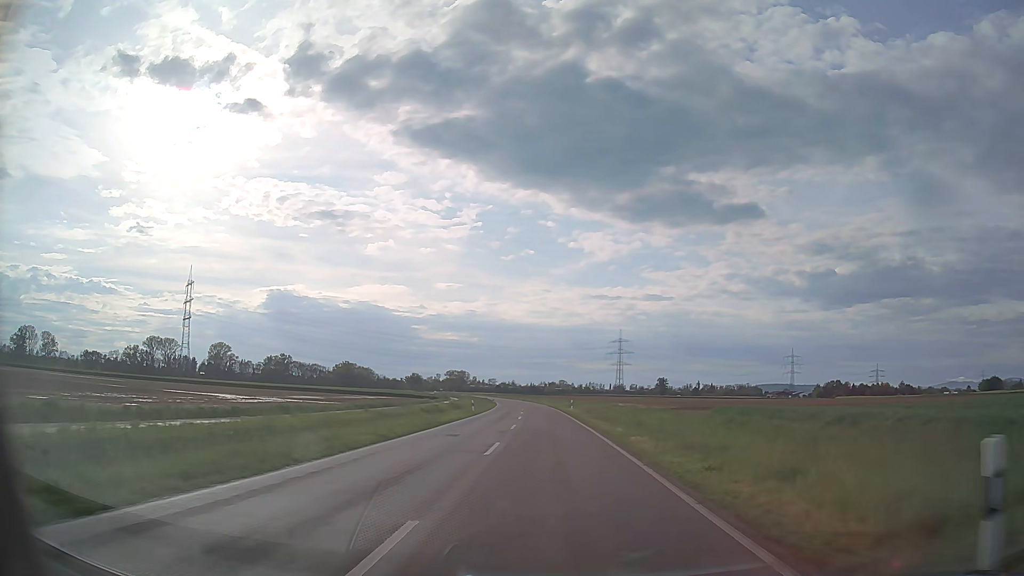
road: tertiary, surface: asphalt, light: Day
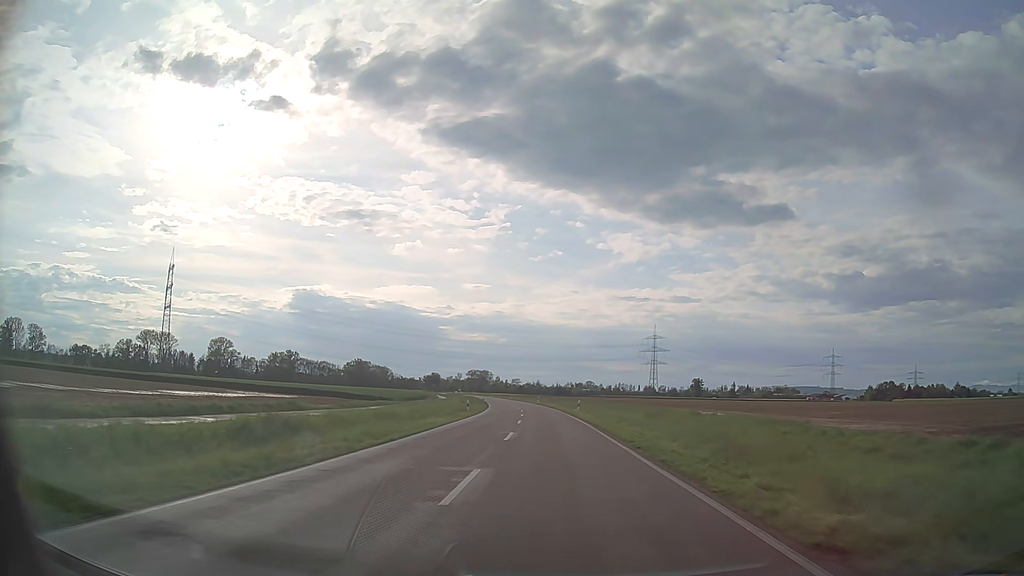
(-1.3, +55.9) m; -2°
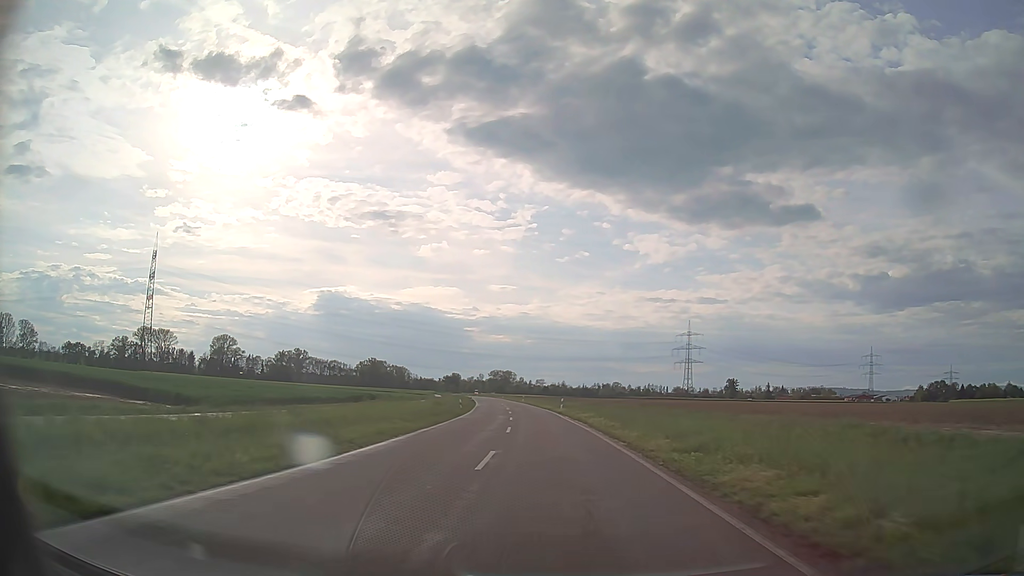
(-0.7, +44.8) m; -2°
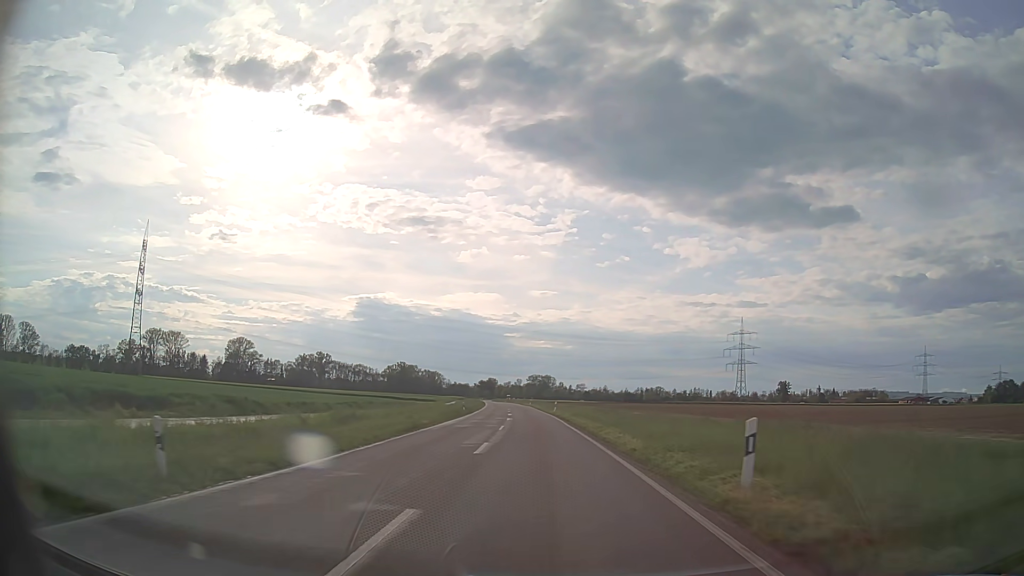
(-1.2, +44.9) m; -3°
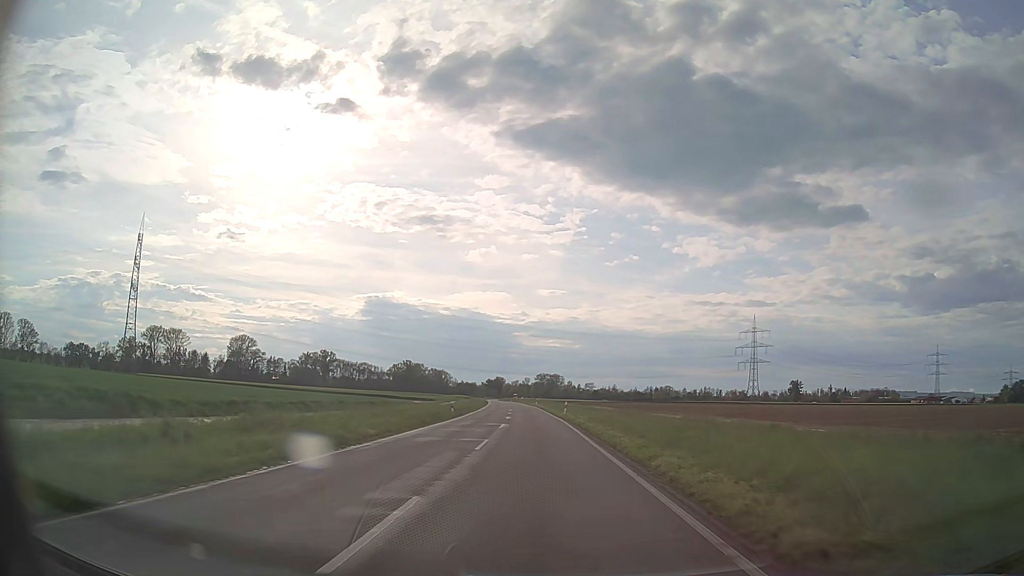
(-0.1, +11.2) m; -1°
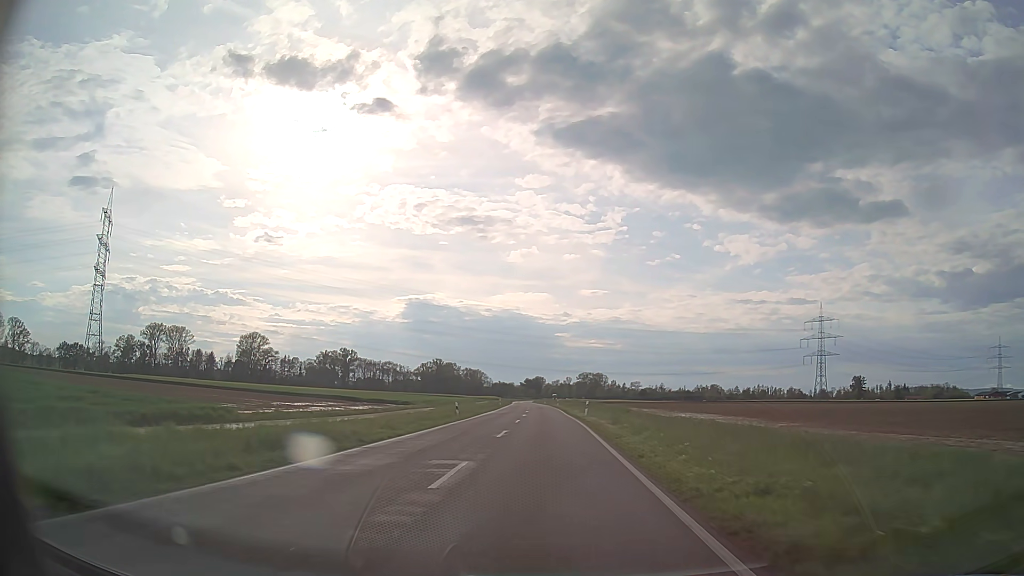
(-1.7, +56.2) m; -4°
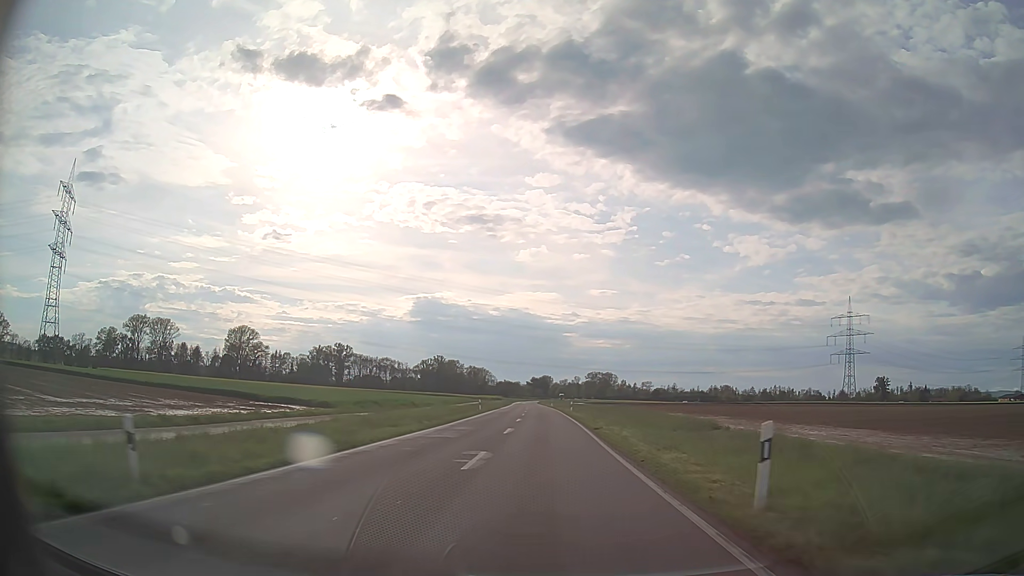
(-0.2, +33.7) m; -1°
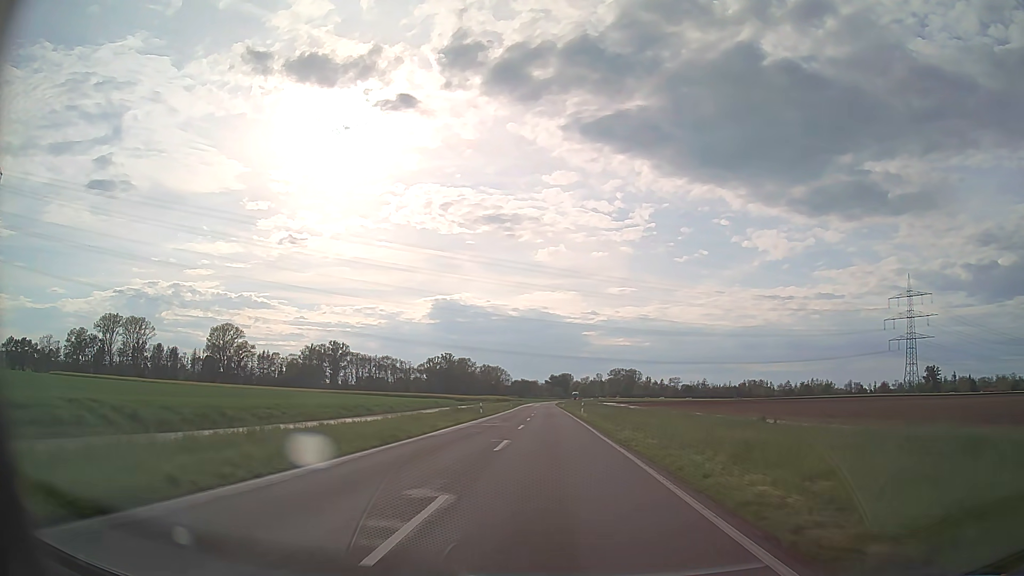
(-0.9, +55.9) m; -2°
(0, +10) (0, +20) (0, +30) (0, +40) (0, +50) (0, +60) (-1, +70) (-1, +80) (-1, +90) (-1, +100) m
